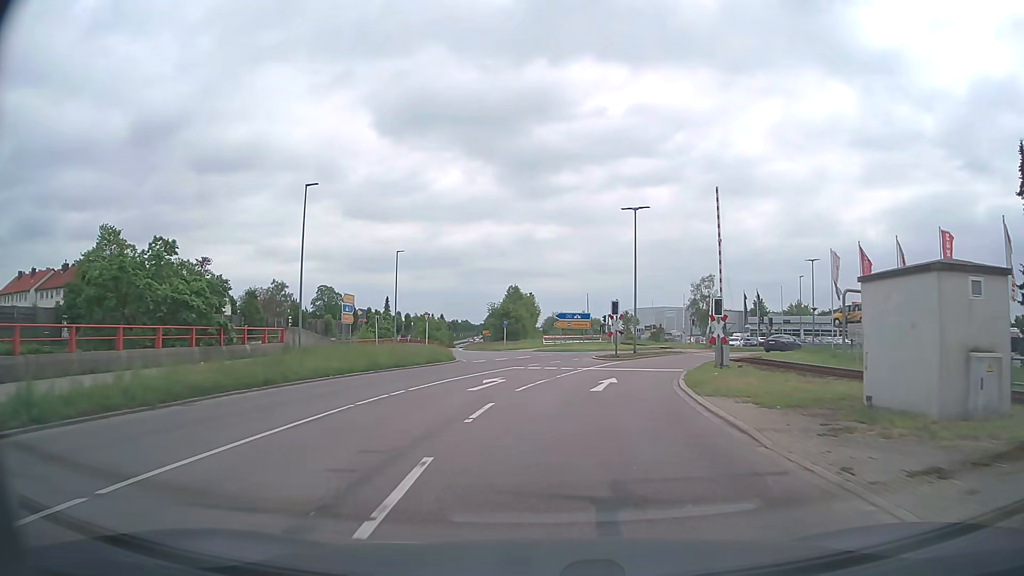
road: secondary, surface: asphalt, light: Day
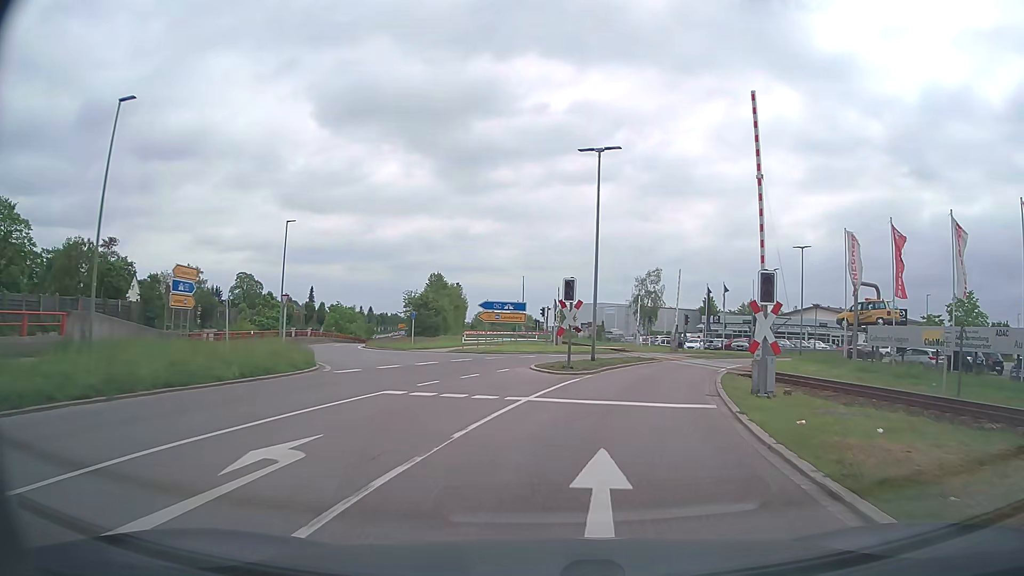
(+0.5, +13.0) m; +5°
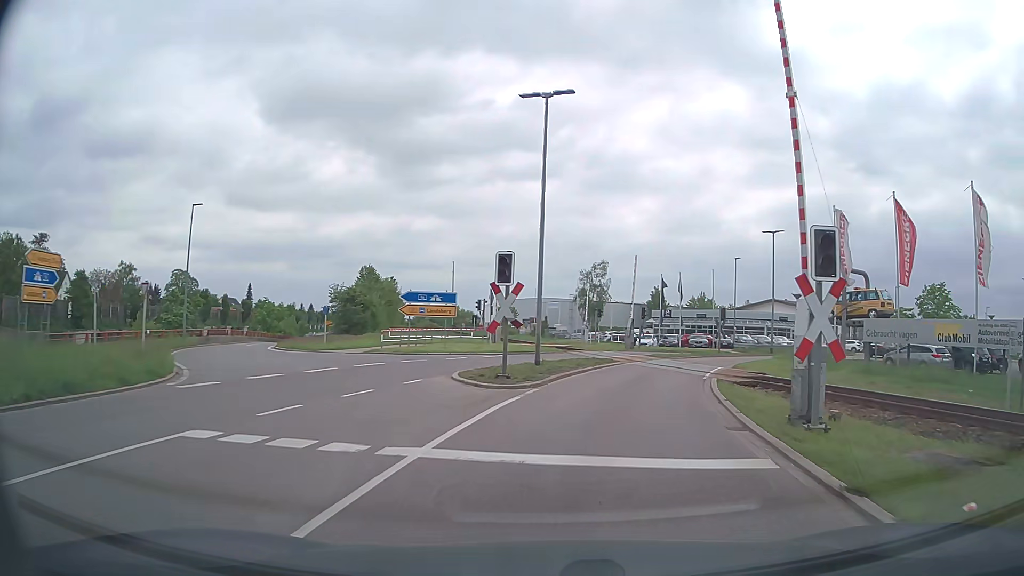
(+0.3, +6.3) m; +5°
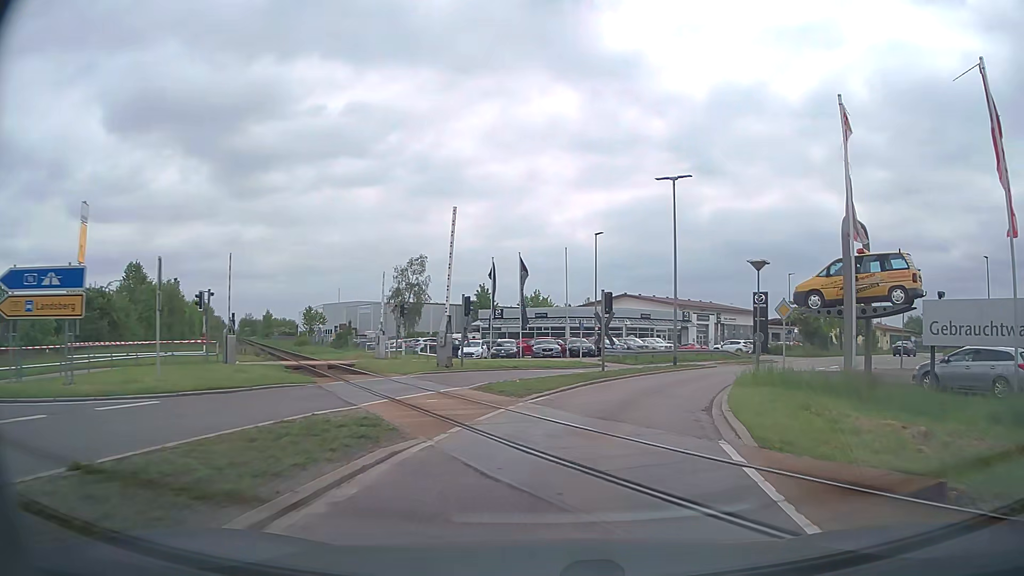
(+2.3, +17.8) m; +15°
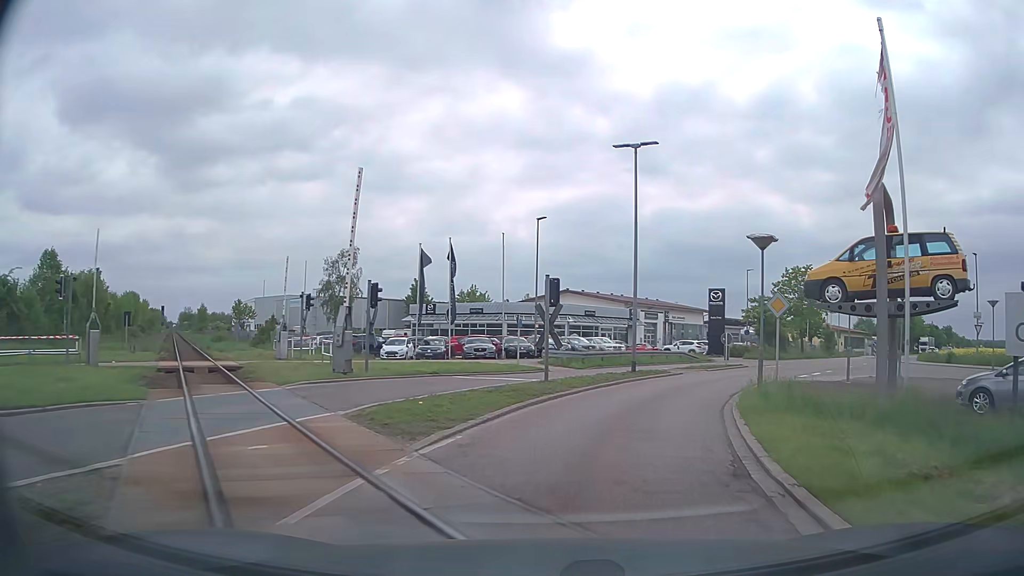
(+0.2, +5.7) m; +5°
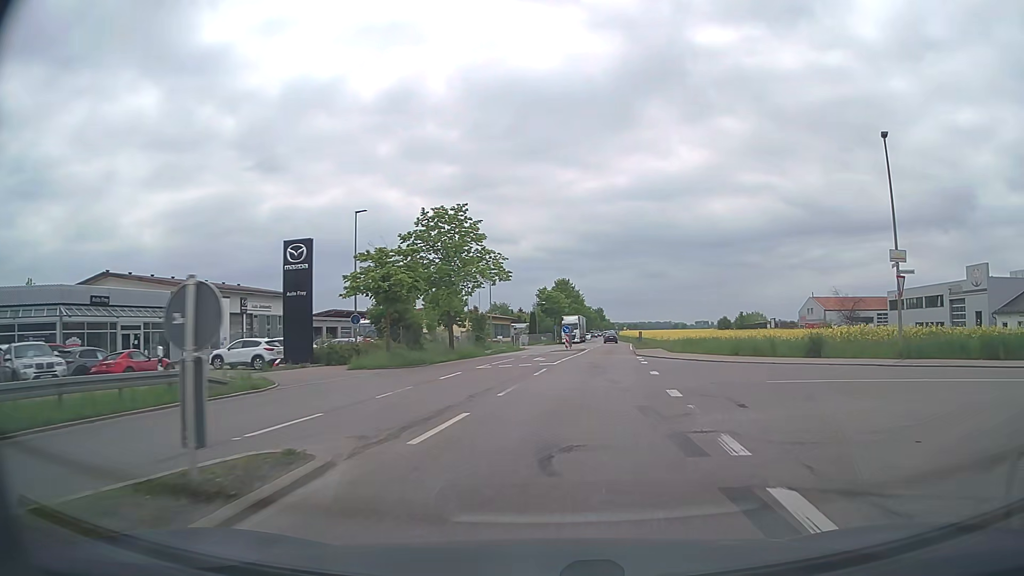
(+8.2, +27.7) m; +33°
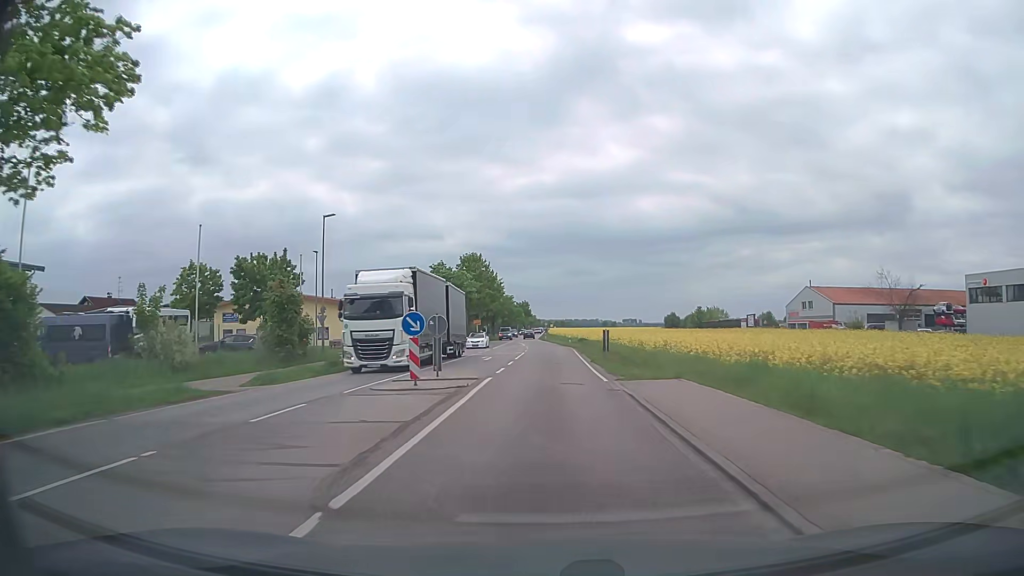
(+2.9, +34.6) m; +6°
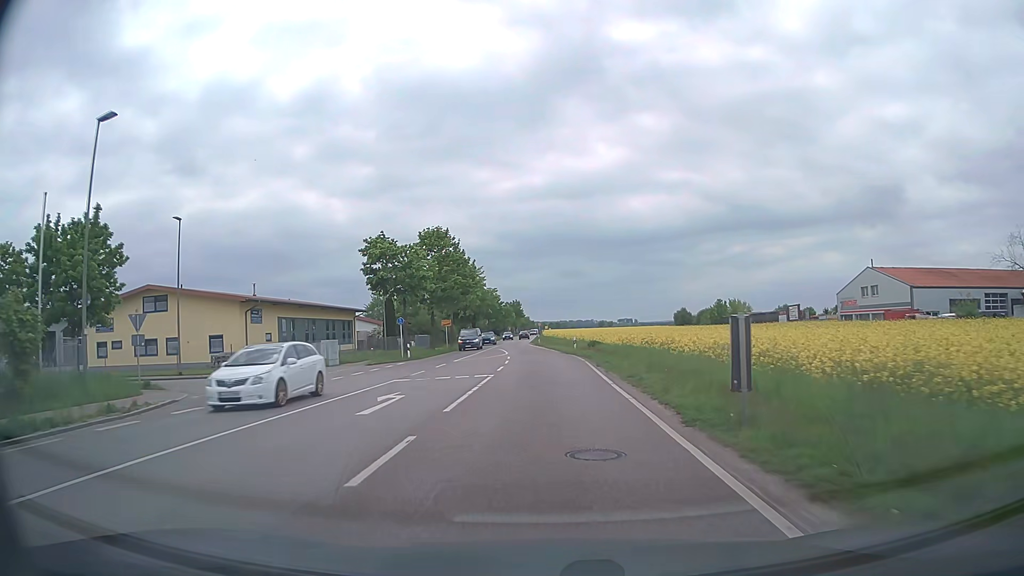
(+0.2, +22.8) m; 0°
(0, +10) (0, +20) (0, +30) (-1, +40) (-1, +50) (-2, +60) (-2, +70) (-3, +80) (-3, +90) (-3, +100) m
